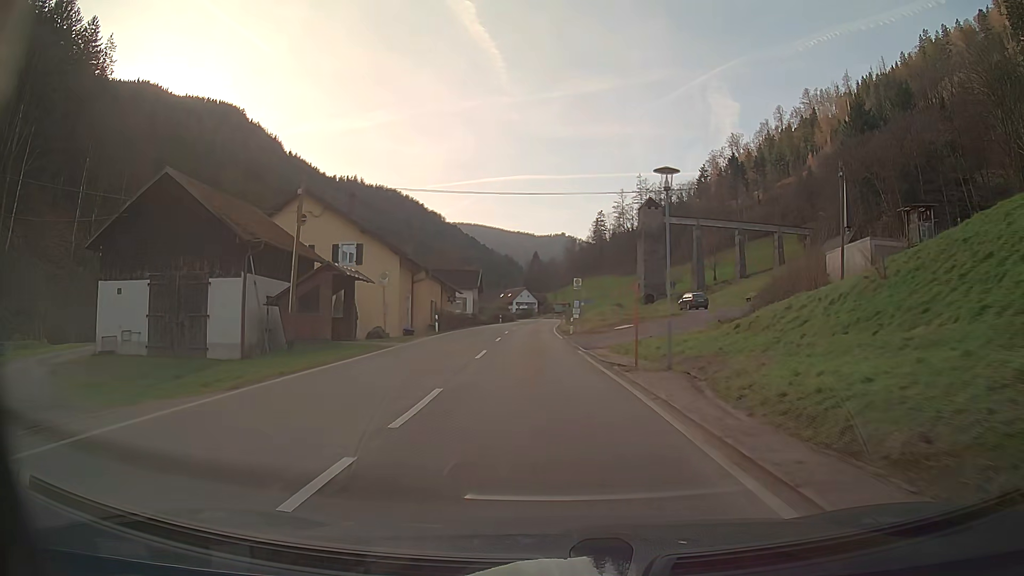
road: secondary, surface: asphalt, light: Day
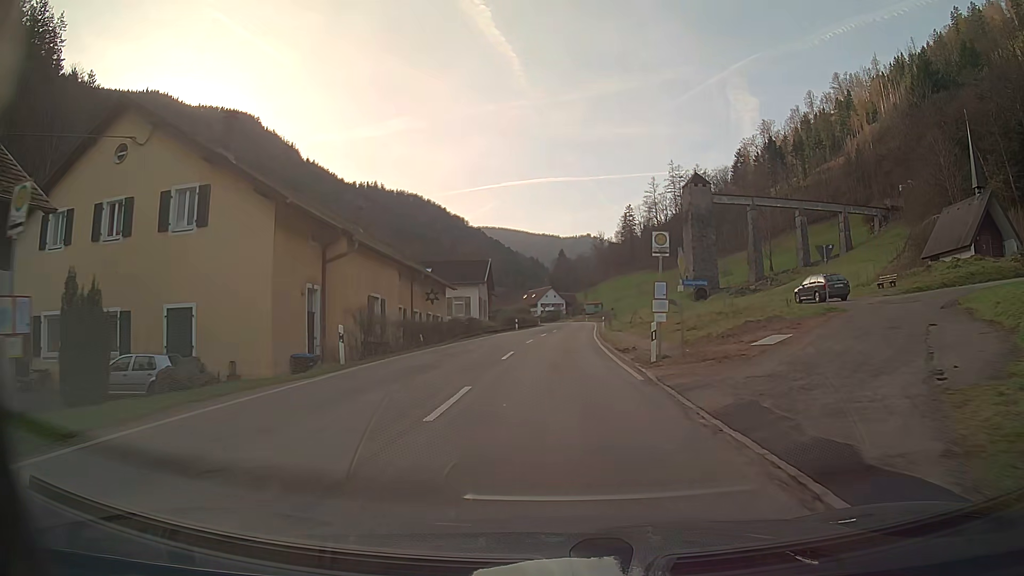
(-0.5, +23.6) m; -1°
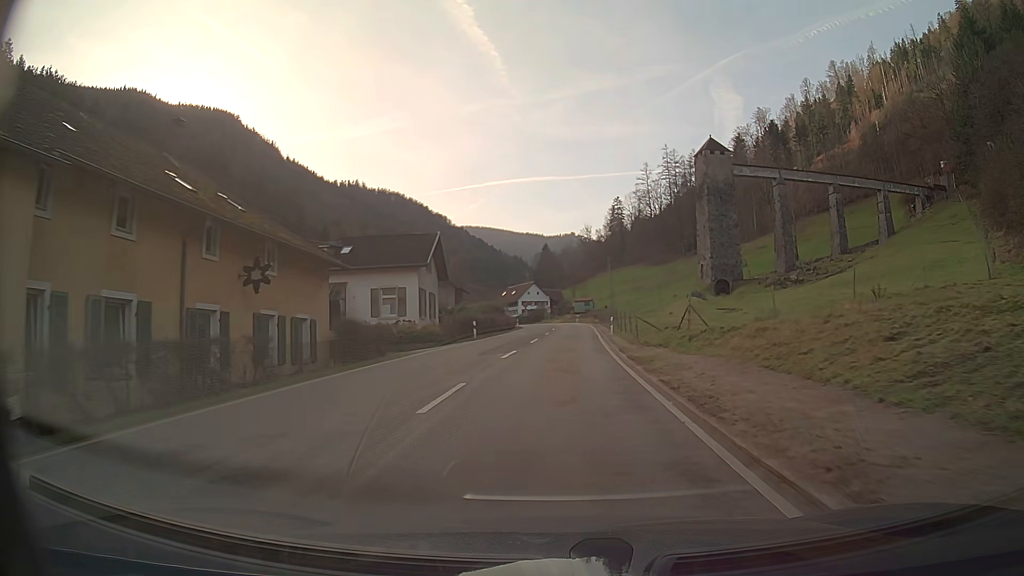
(+0.2, +23.3) m; +1°
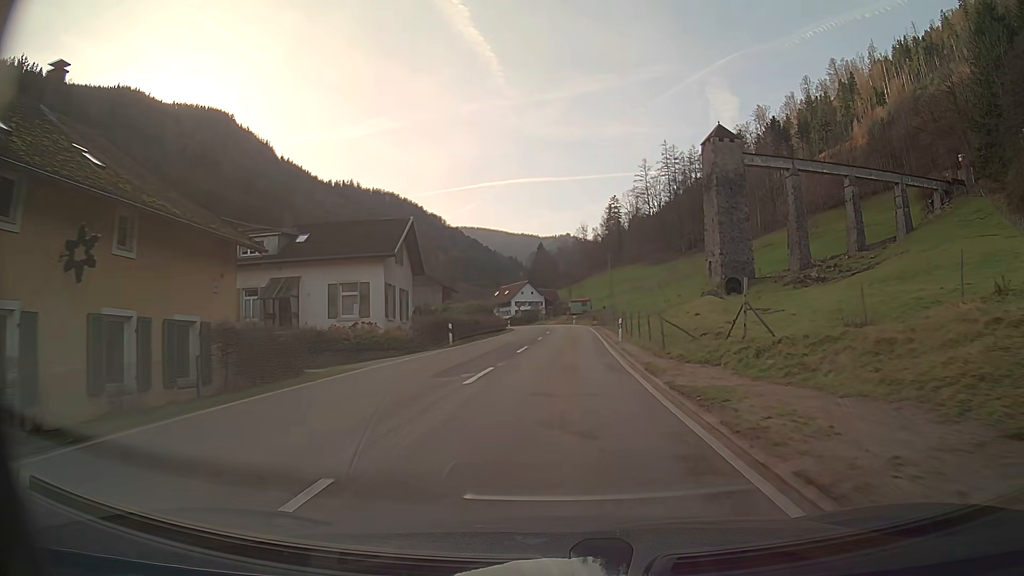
(0.0, +7.7) m; 0°
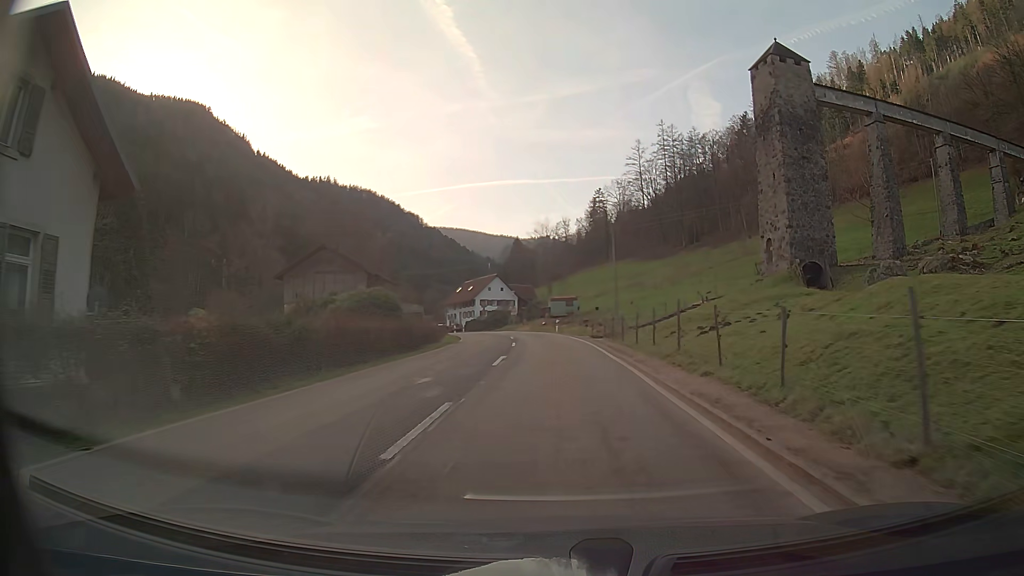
(+0.5, +30.8) m; +2°
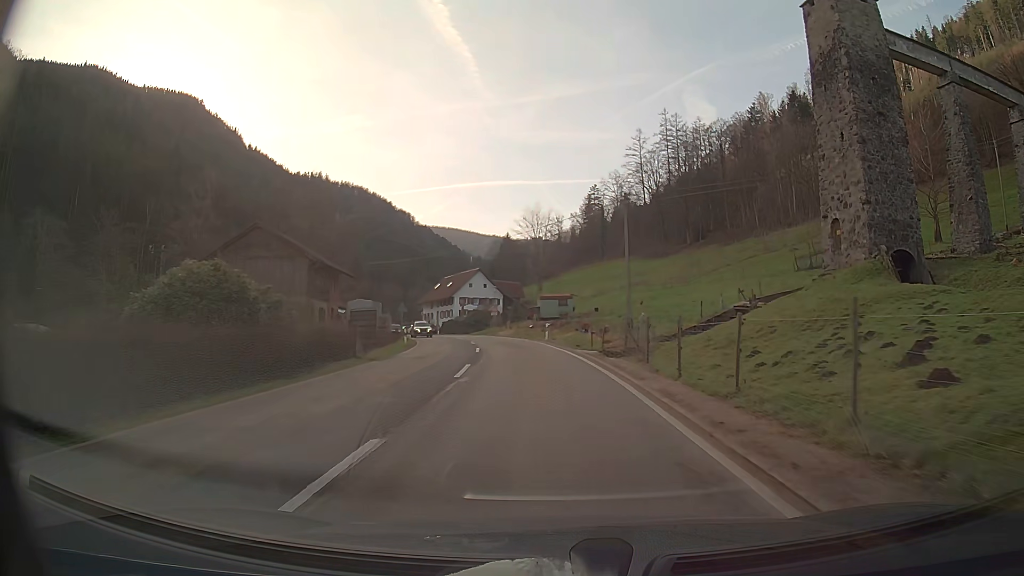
(+0.1, +15.2) m; 0°
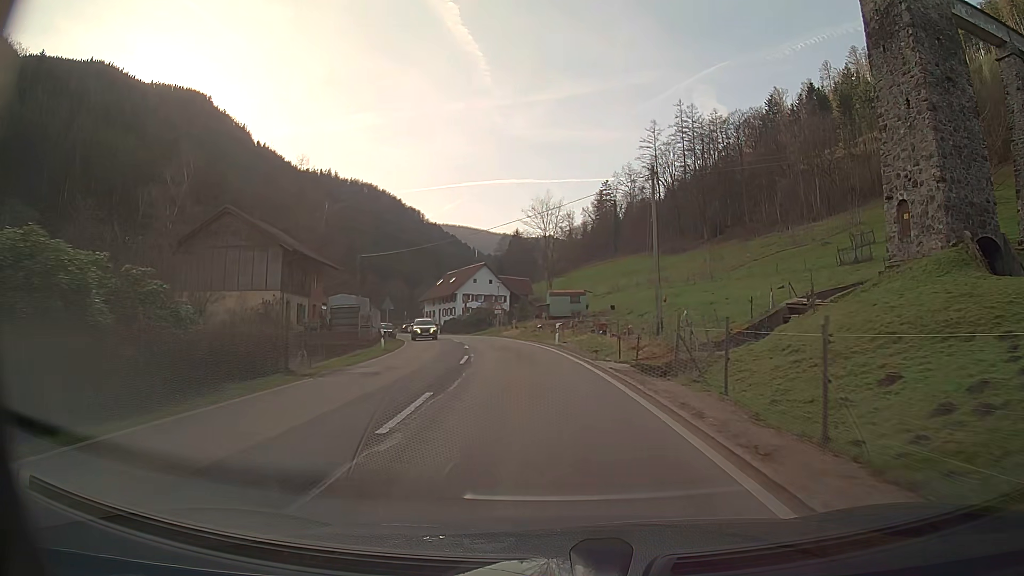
(-0.1, +7.5) m; -1°
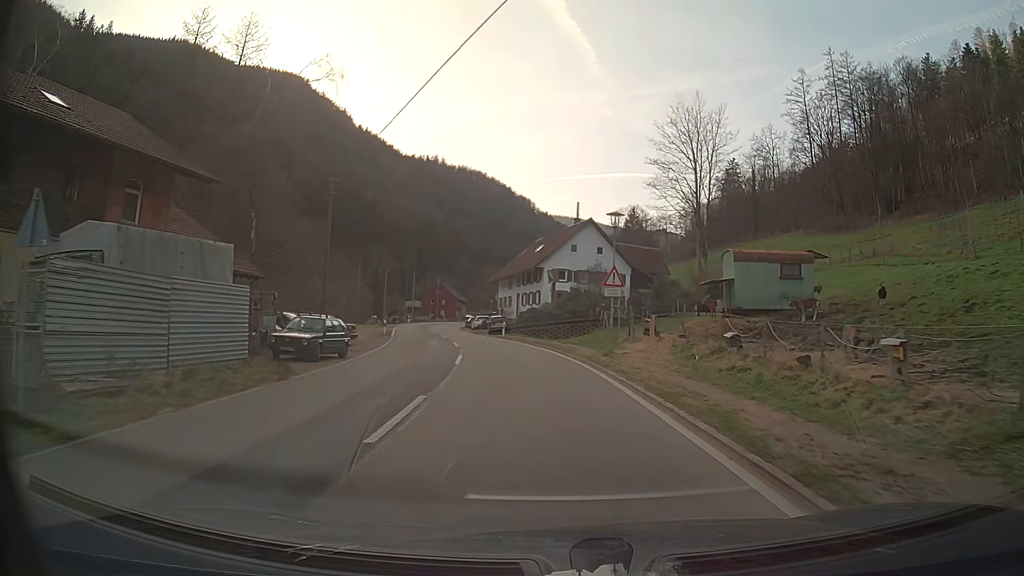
(-3.0, +37.0) m; -10°
